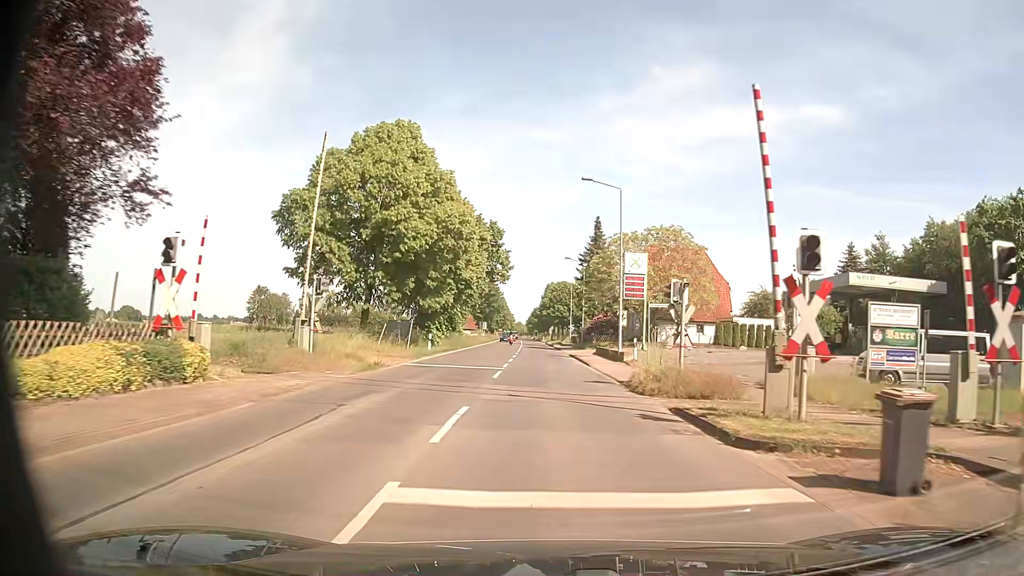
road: secondary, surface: asphalt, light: Day
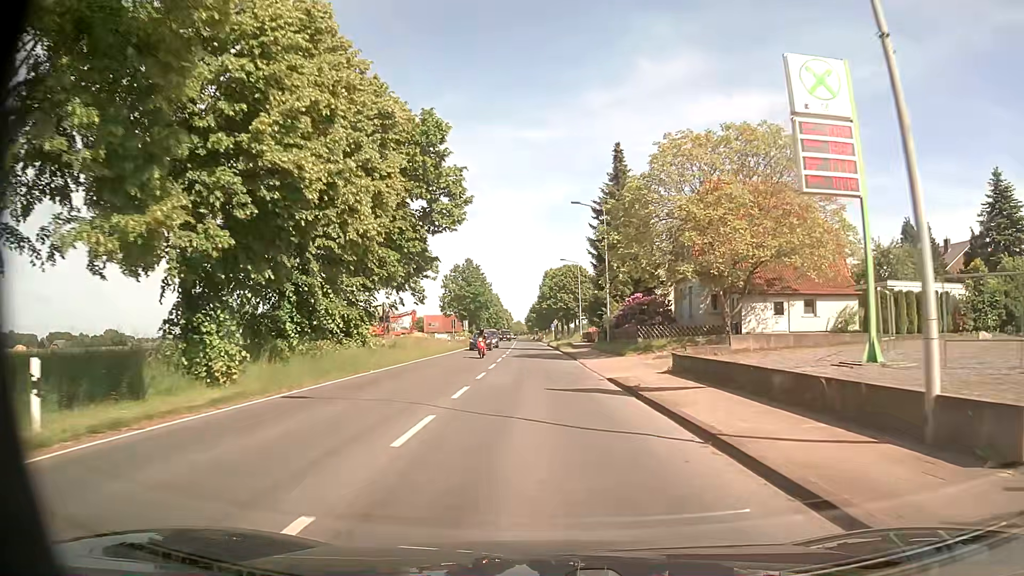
(0.0, +30.6) m; 0°
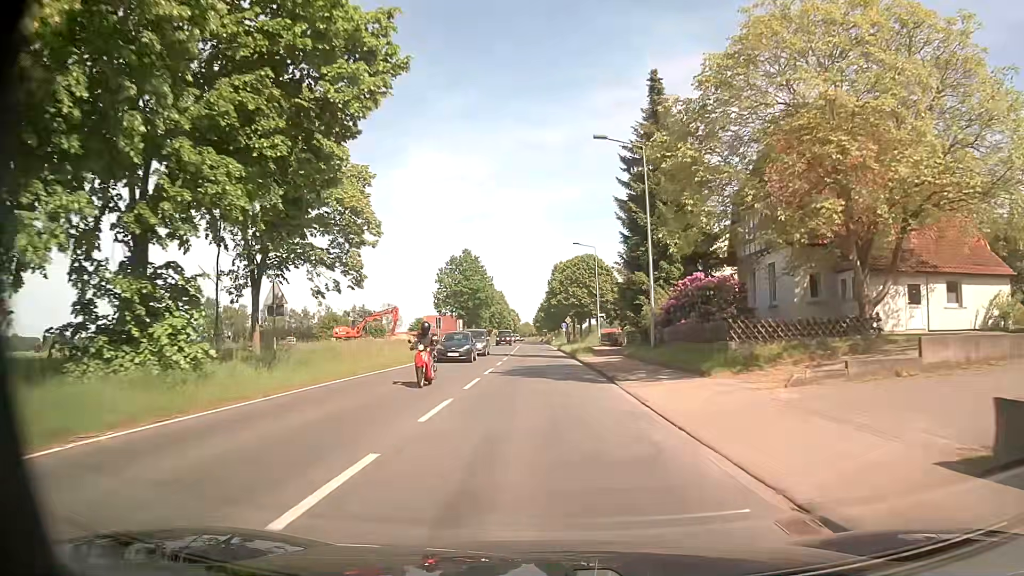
(-0.1, +15.4) m; -1°
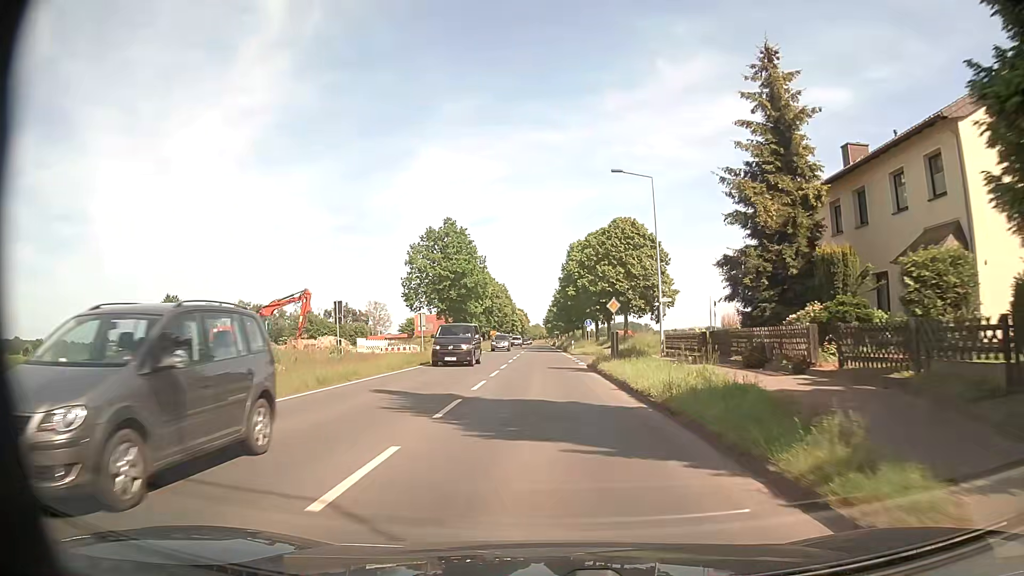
(-0.5, +30.5) m; -1°
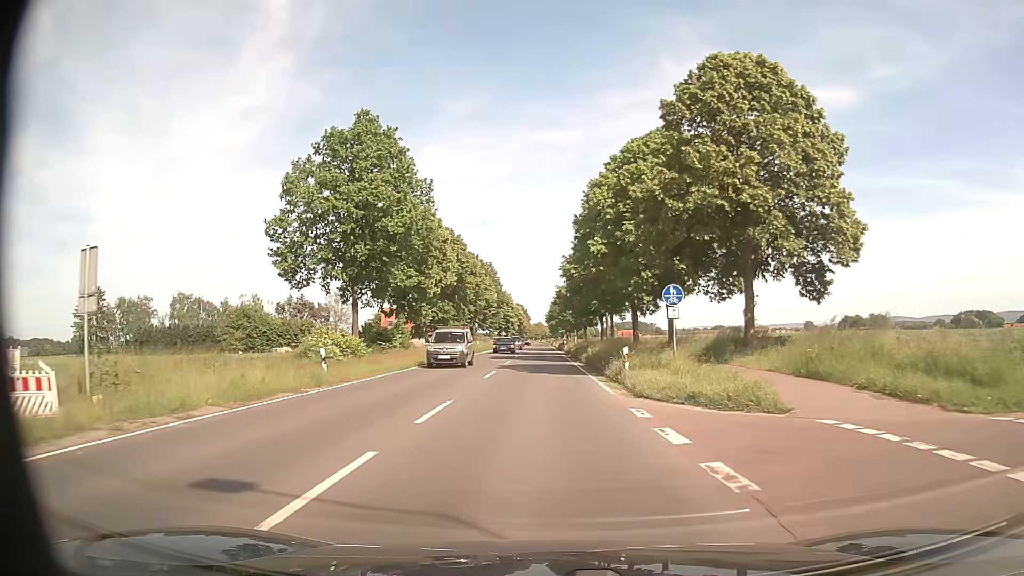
(-0.2, +37.6) m; 0°
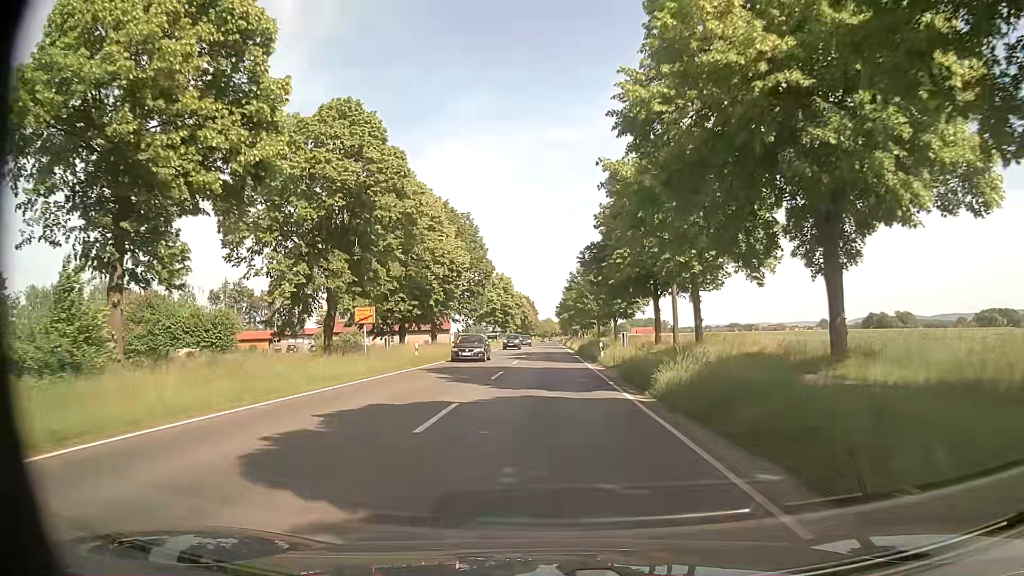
(-0.3, +37.4) m; -2°
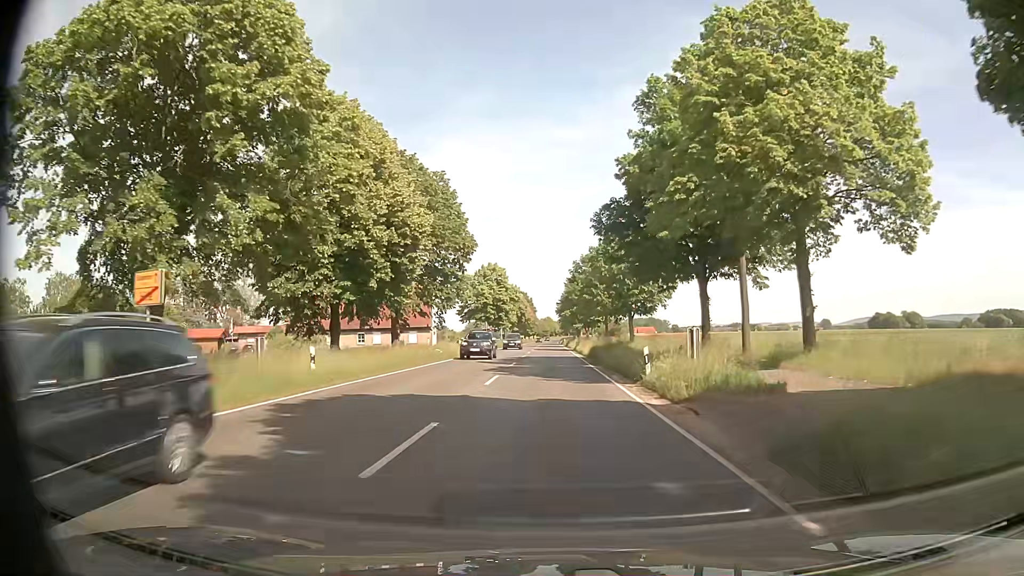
(+0.1, +15.1) m; 0°
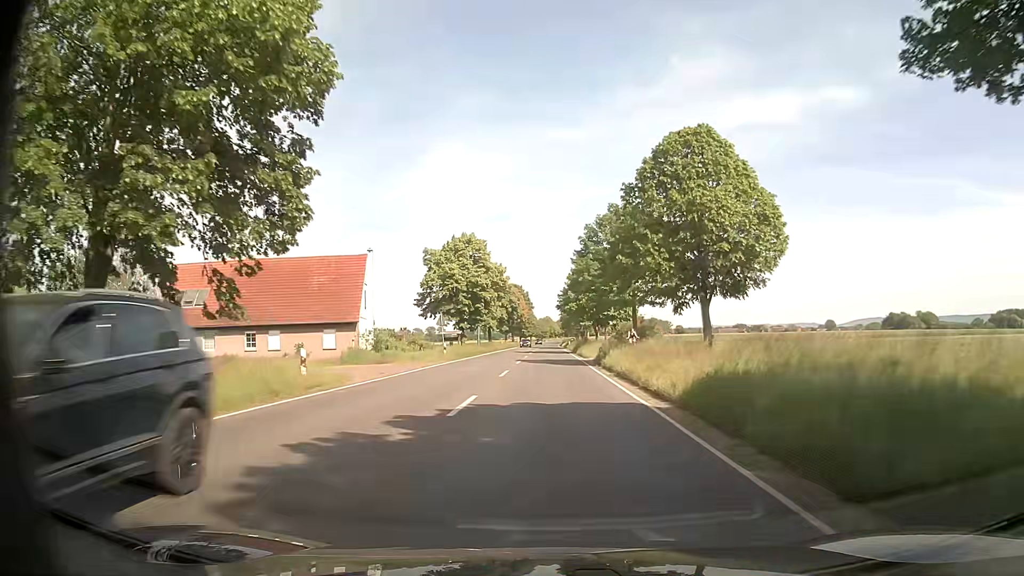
(+0.3, +31.1) m; +1°
(0, +10) (0, +20) (0, +30) (0, +40) (0, +50) (0, +60) (0, +70) (0, +80) (0, +90) (0, +100) m
